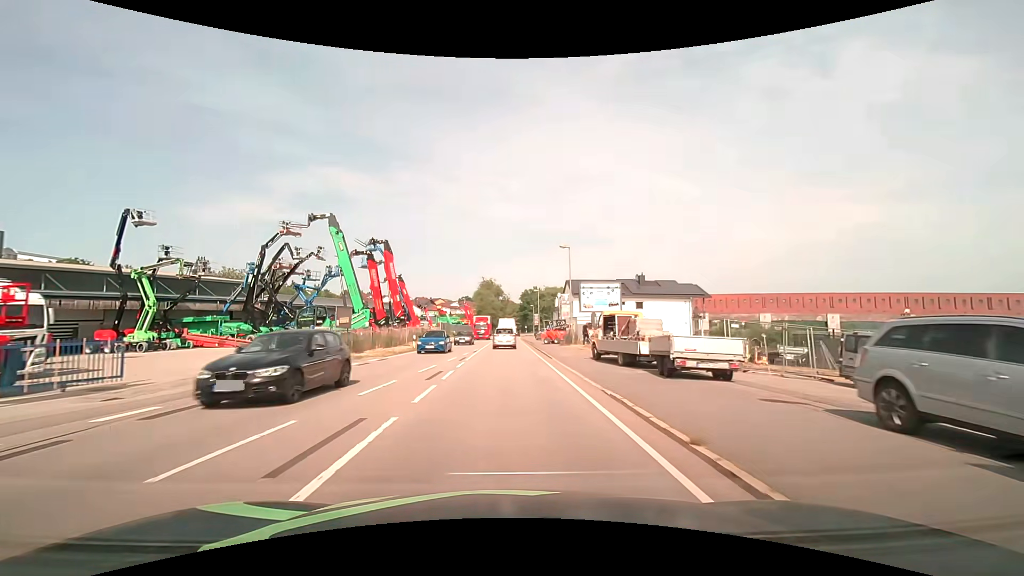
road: primary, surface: asphalt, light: Day
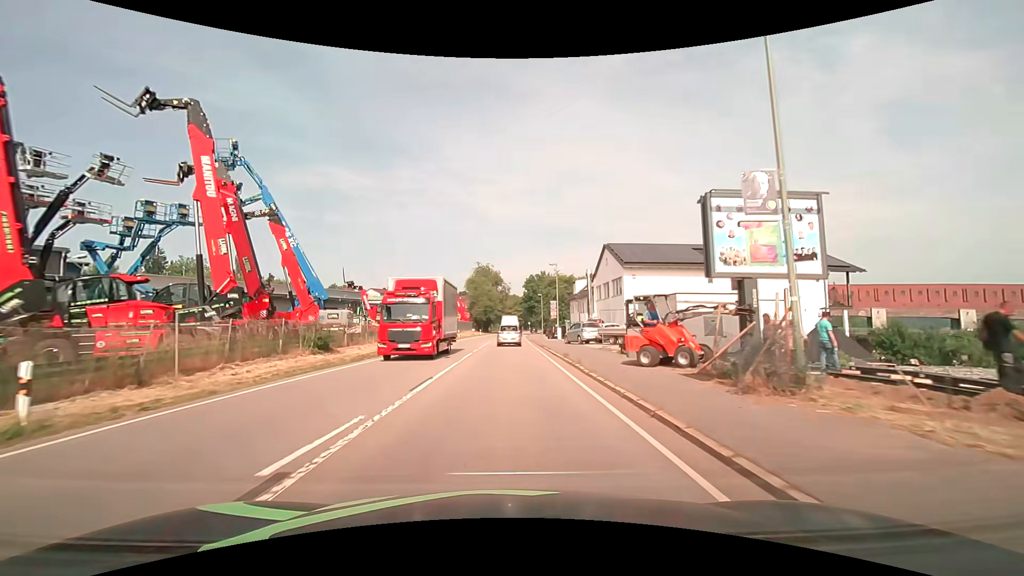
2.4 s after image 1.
(0.0, +30.0) m; 0°
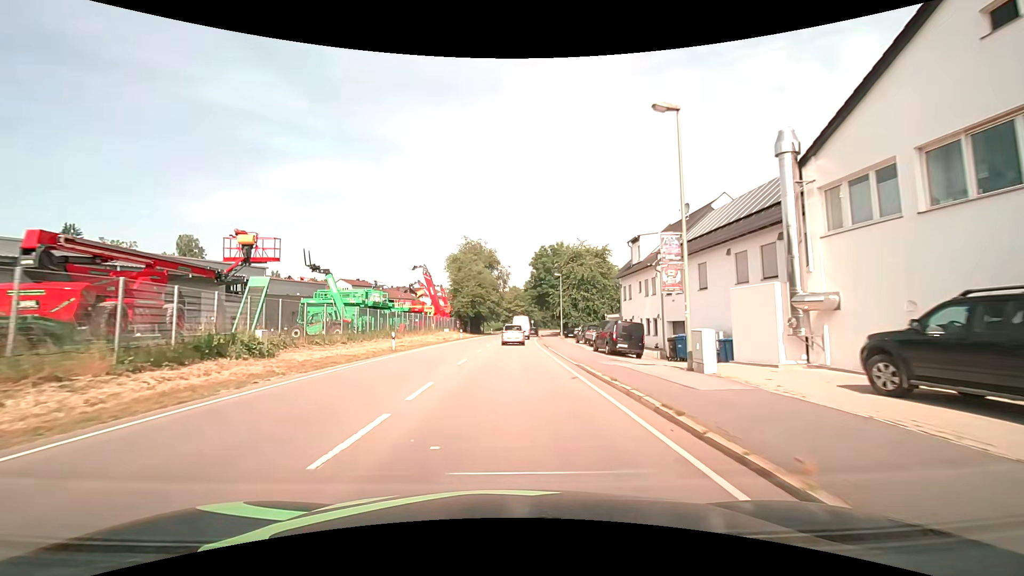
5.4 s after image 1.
(-0.1, +37.6) m; 0°
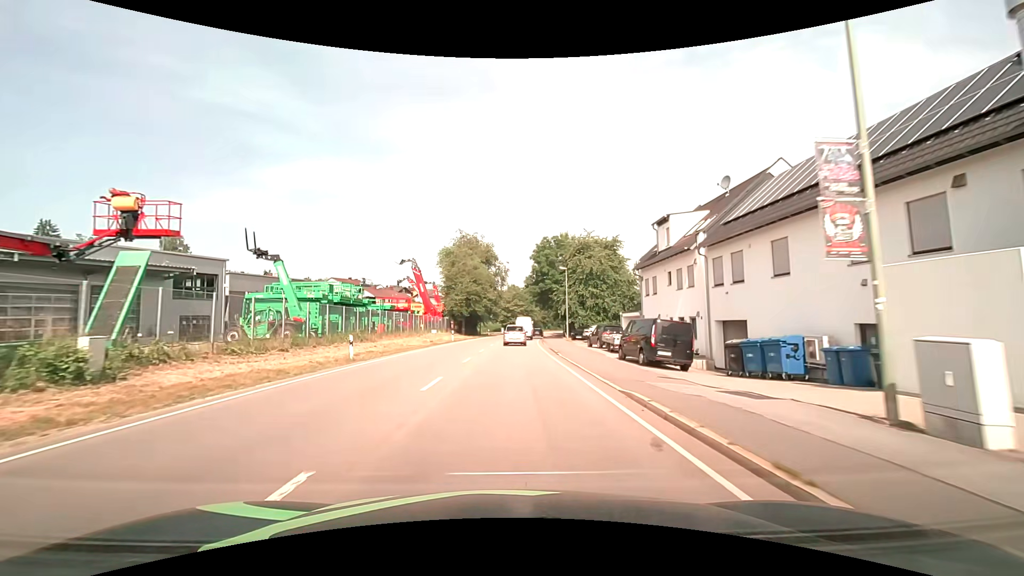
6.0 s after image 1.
(0.0, +7.5) m; 0°
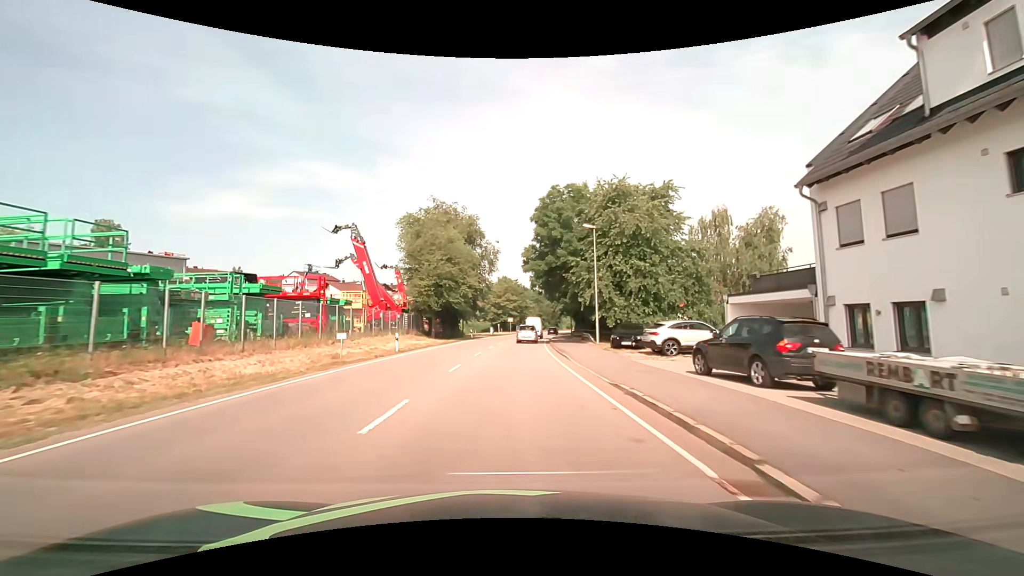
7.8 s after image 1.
(+0.3, +22.5) m; +1°
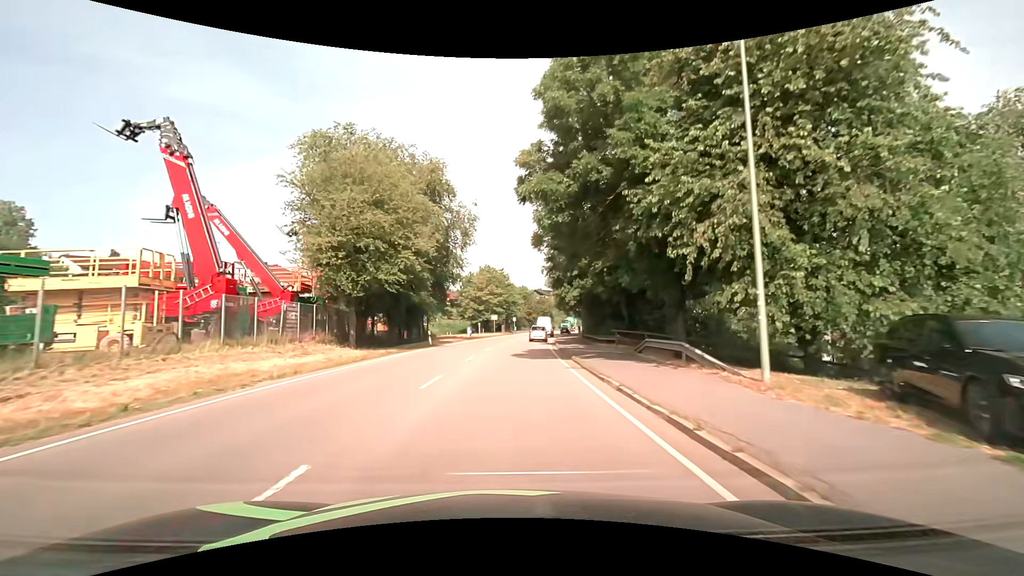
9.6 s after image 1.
(+0.4, +22.5) m; +2°
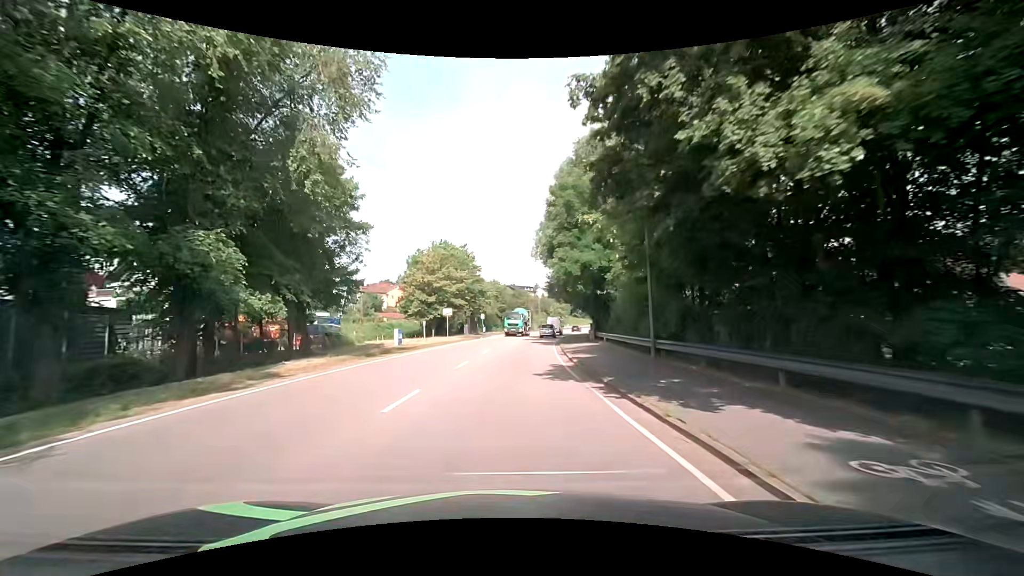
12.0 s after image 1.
(+0.9, +29.9) m; +4°
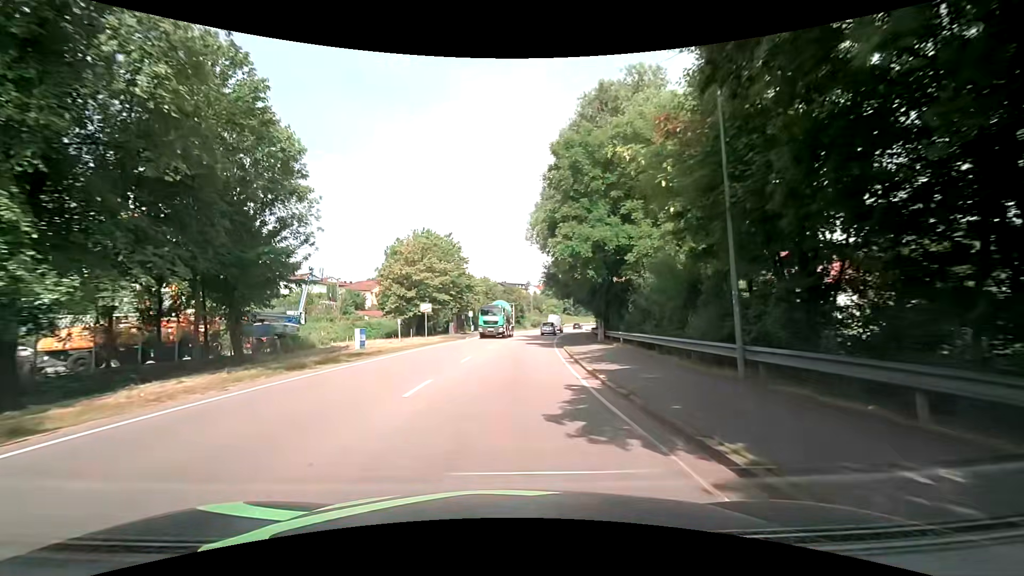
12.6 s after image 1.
(0.0, +7.5) m; +1°
(0, +10) (0, +20) (+1, +30) (+2, +40) (+3, +50) (+4, +60) (+6, +70) (+7, +80) (+9, +89) (+12, +99) m
